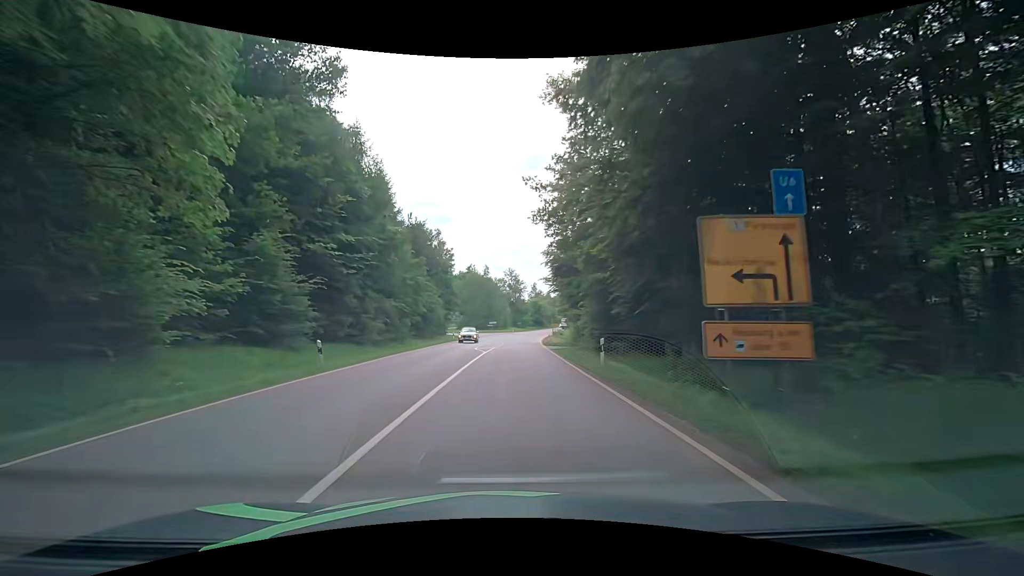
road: secondary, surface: asphalt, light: Day
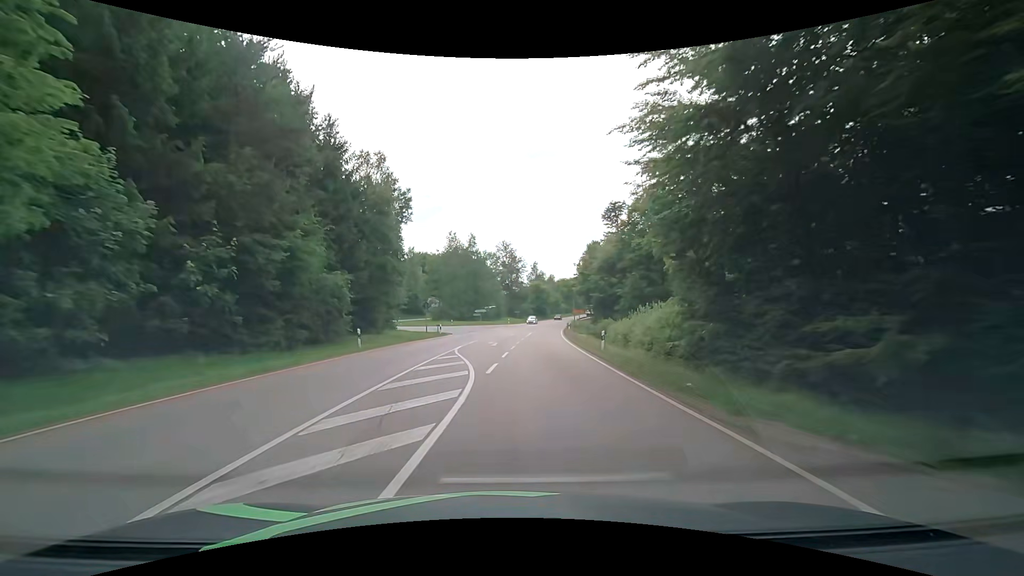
(0.0, +37.7) m; 0°
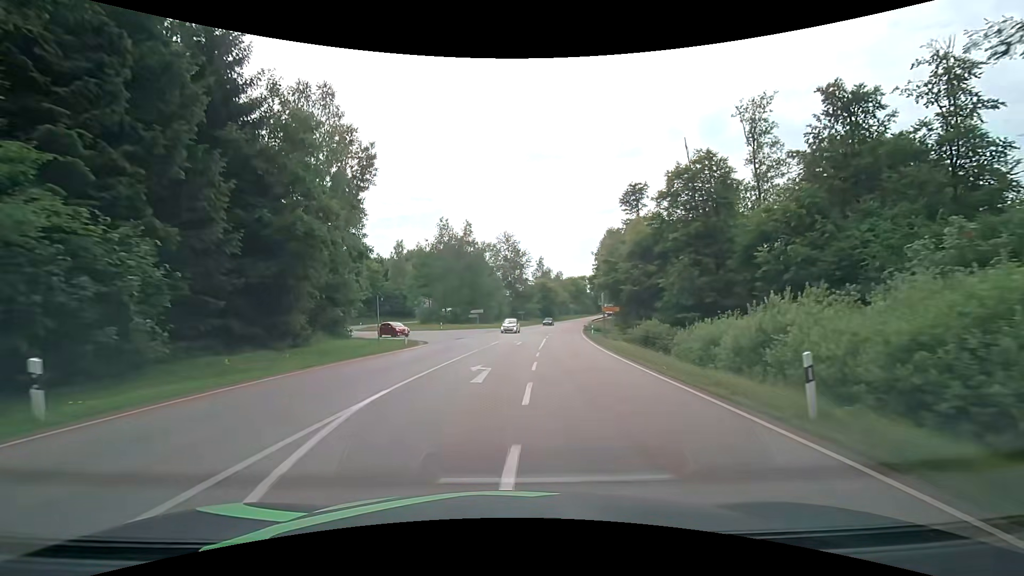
(+0.2, +16.6) m; 0°
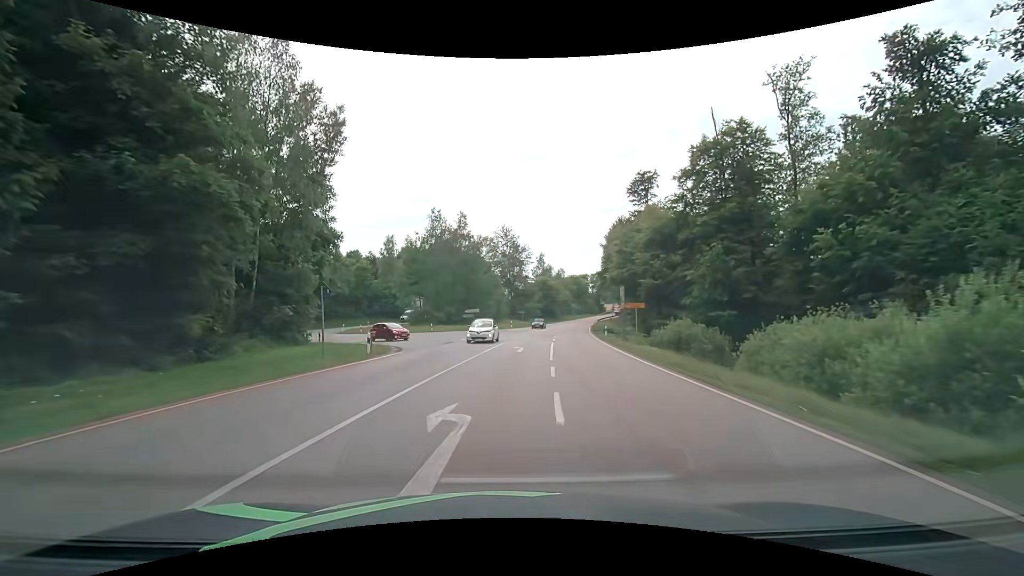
(0.0, +7.6) m; 0°
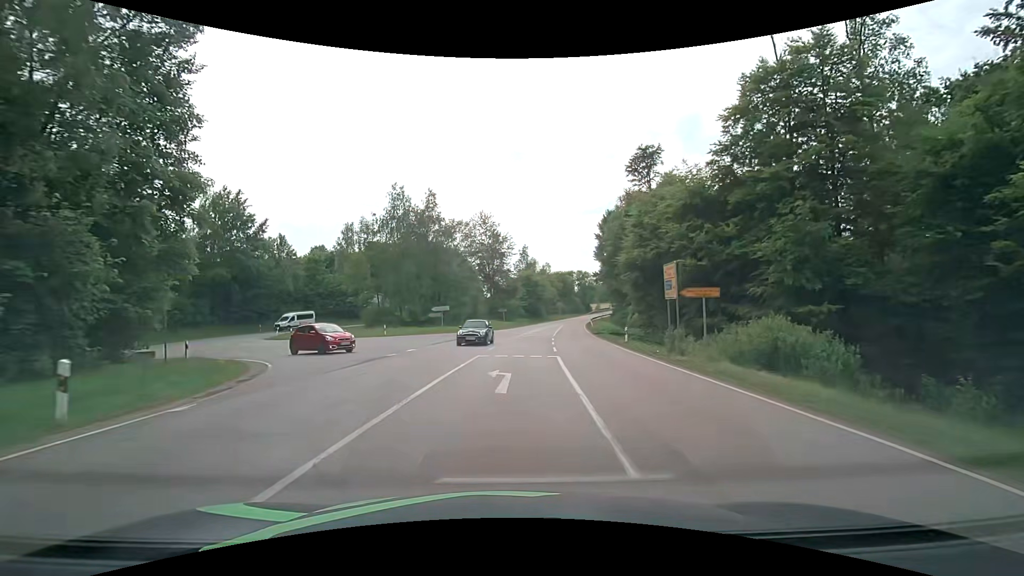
(+0.3, +13.8) m; +3°
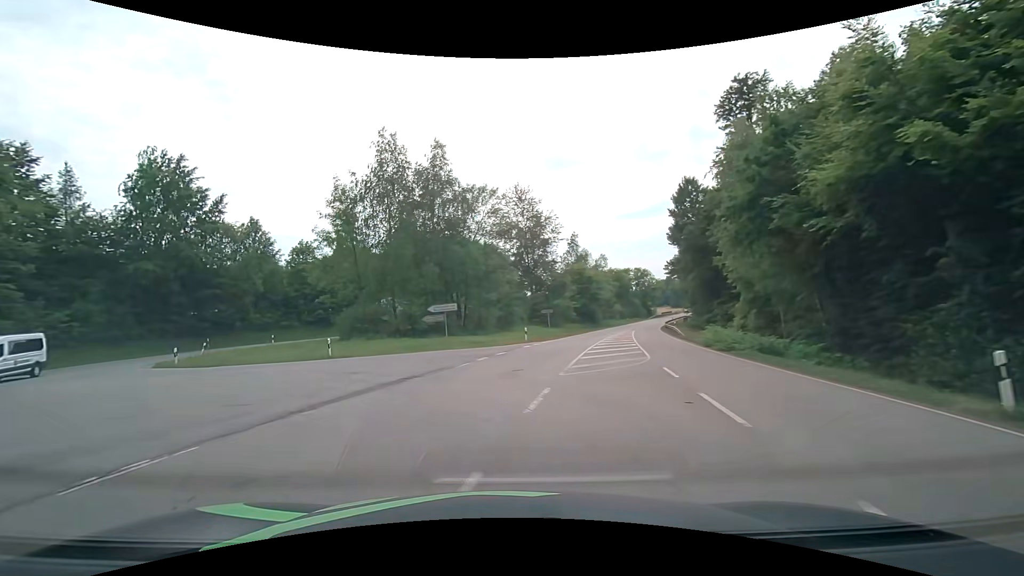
(+0.3, +21.4) m; -4°
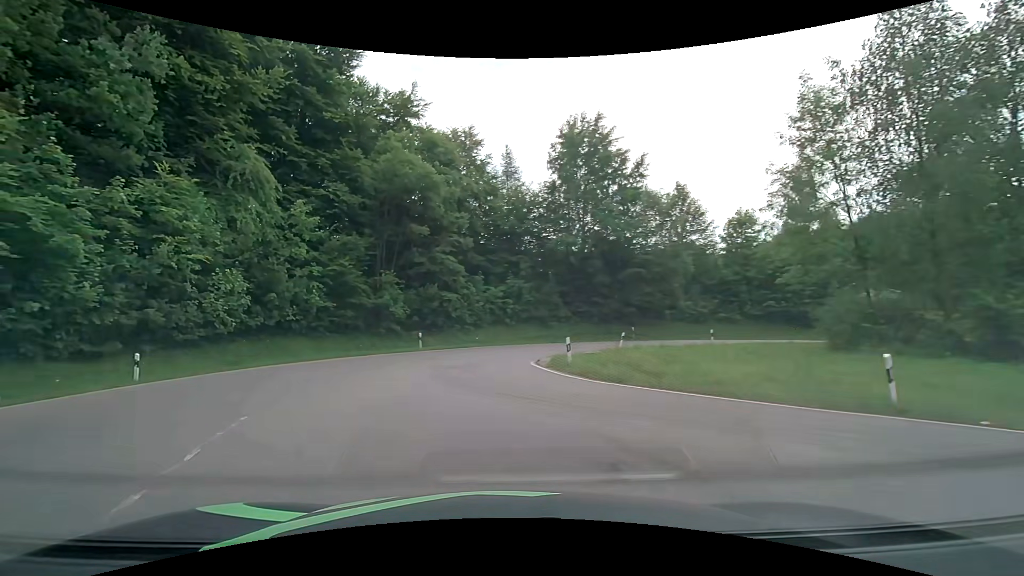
(-6.0, +14.9) m; -47°
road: tertiary
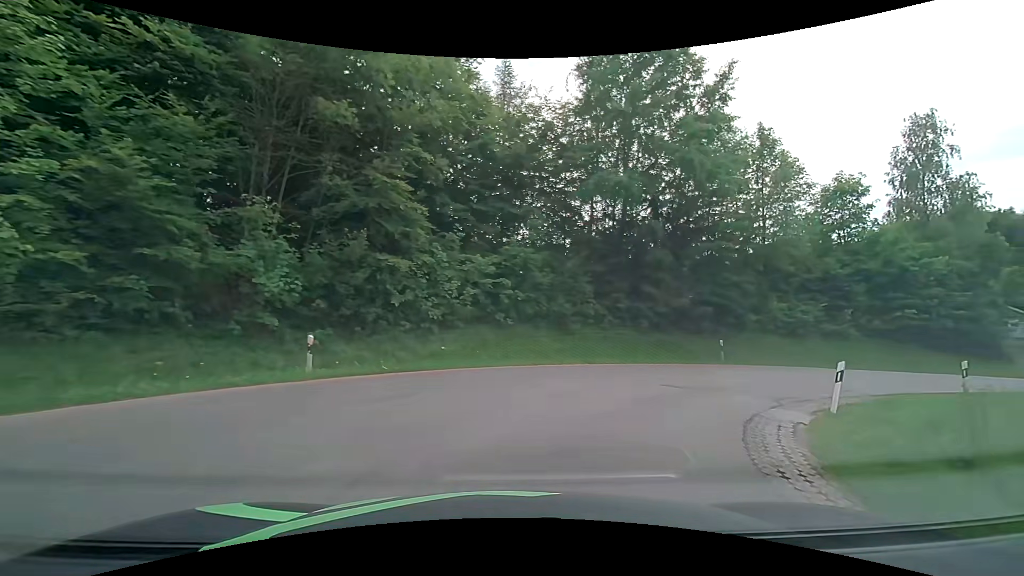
(-1.6, +17.9) m; +3°
(+2, +10) (+8, +17) (+18, +21) (+27, +22) (+37, +24) (+47, +27) (+57, +30) (+66, +33) (+75, +38) (+83, +43) m
